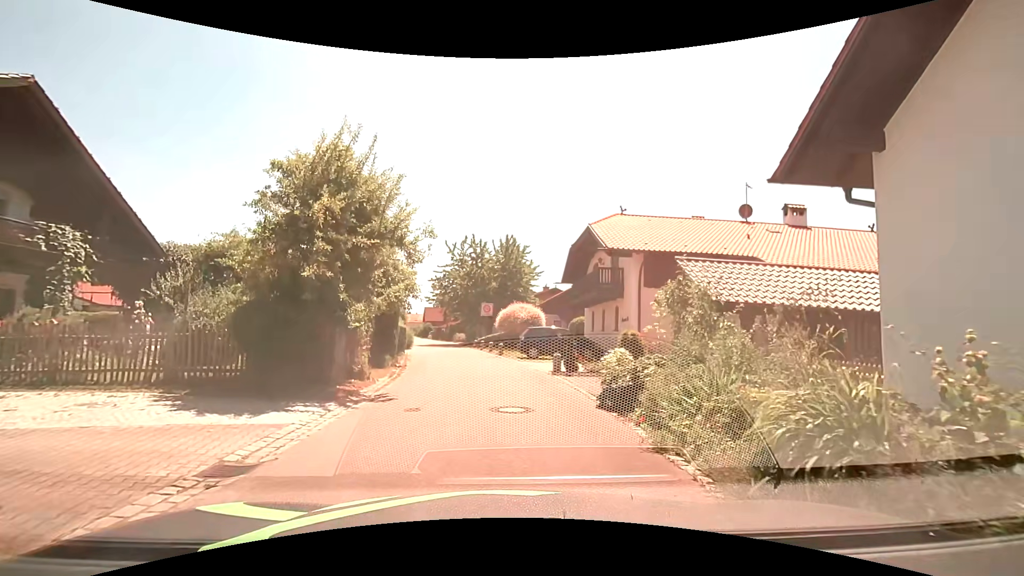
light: Day
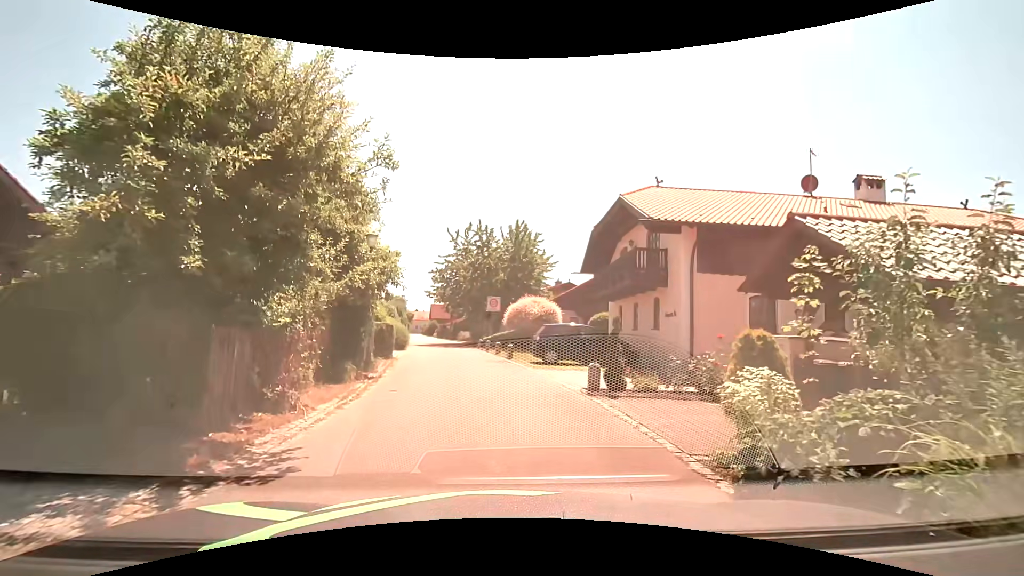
(-0.1, +5.0) m; -1°
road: residential
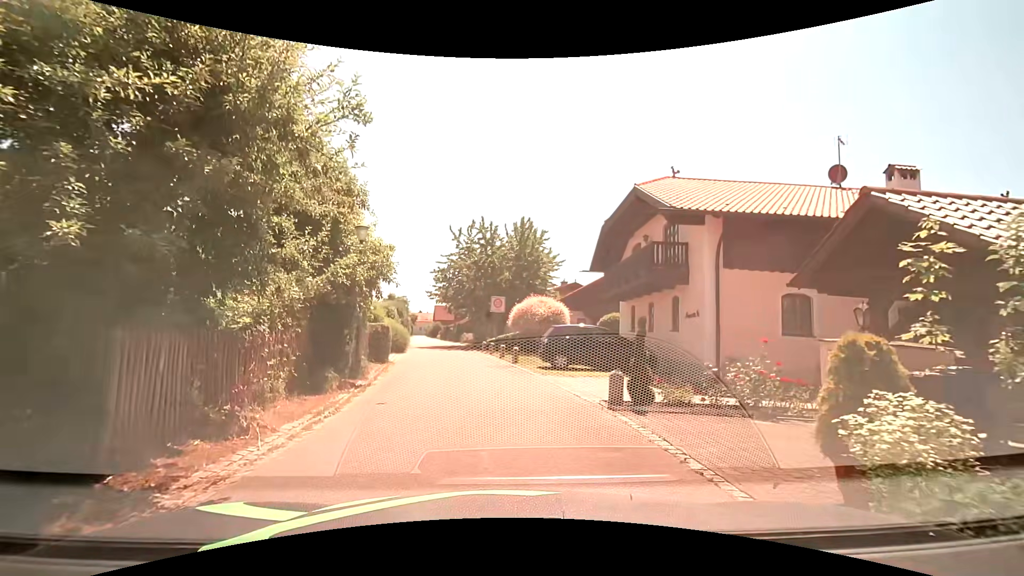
(0.0, +1.6) m; -2°
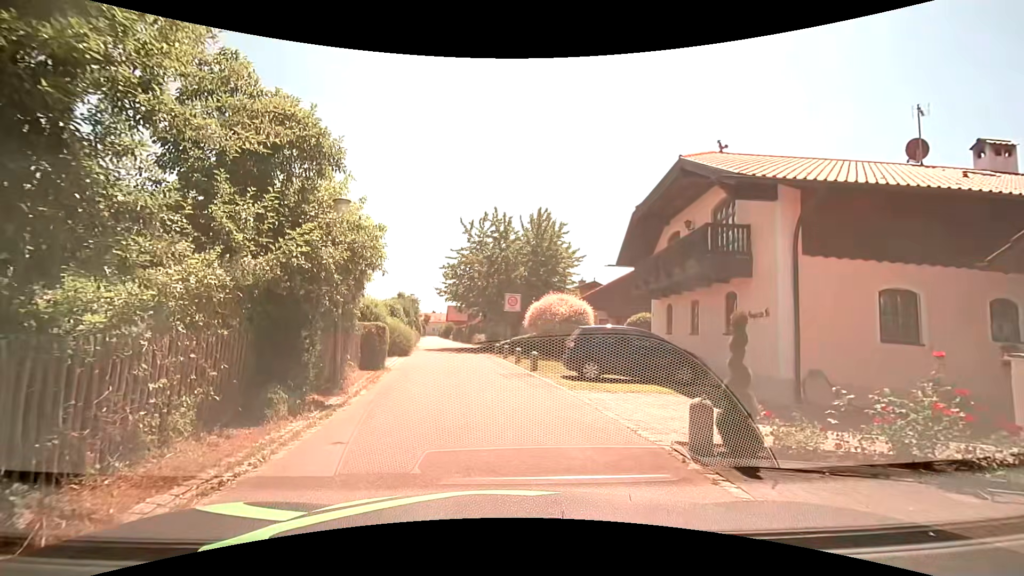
(0.0, +3.1) m; -2°
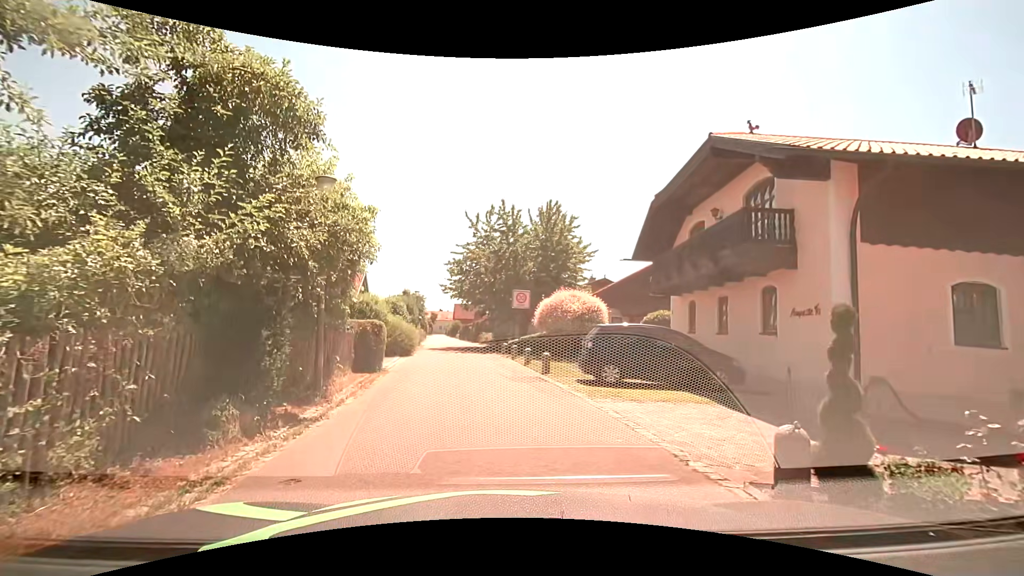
(0.0, +1.6) m; 0°
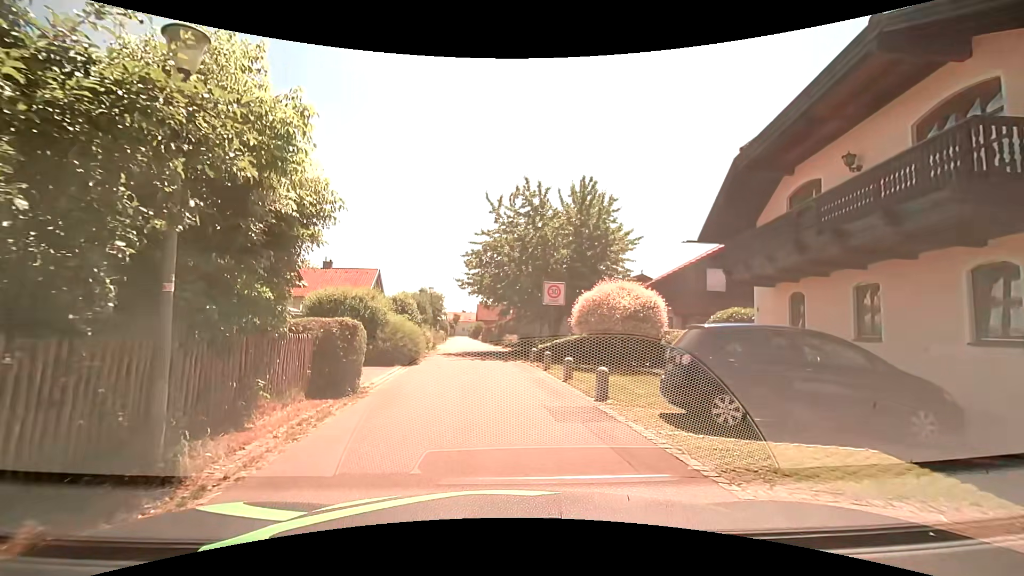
(-0.1, +5.1) m; -2°
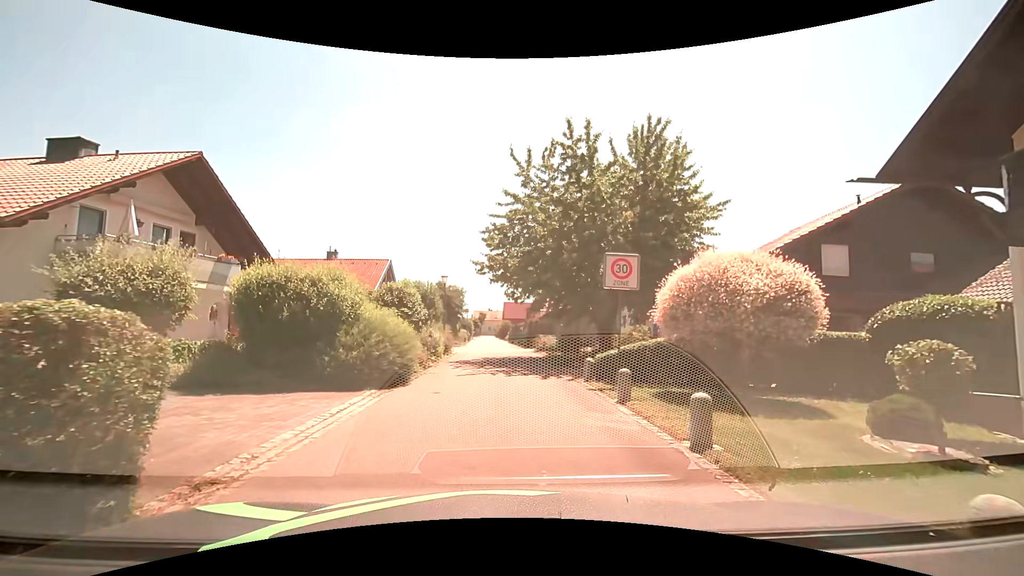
(-0.3, +7.4) m; -3°
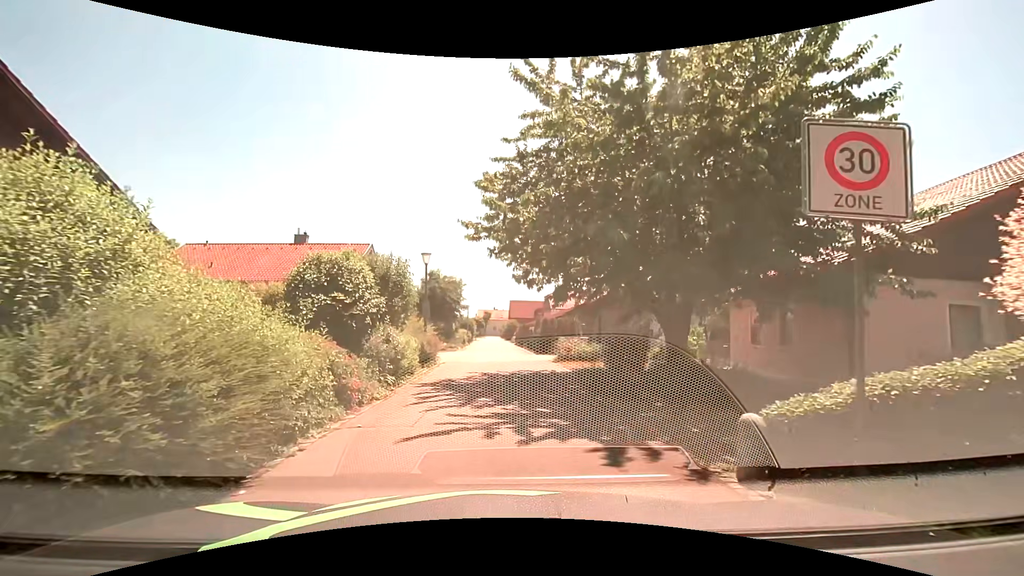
(-0.2, +8.4) m; -3°
